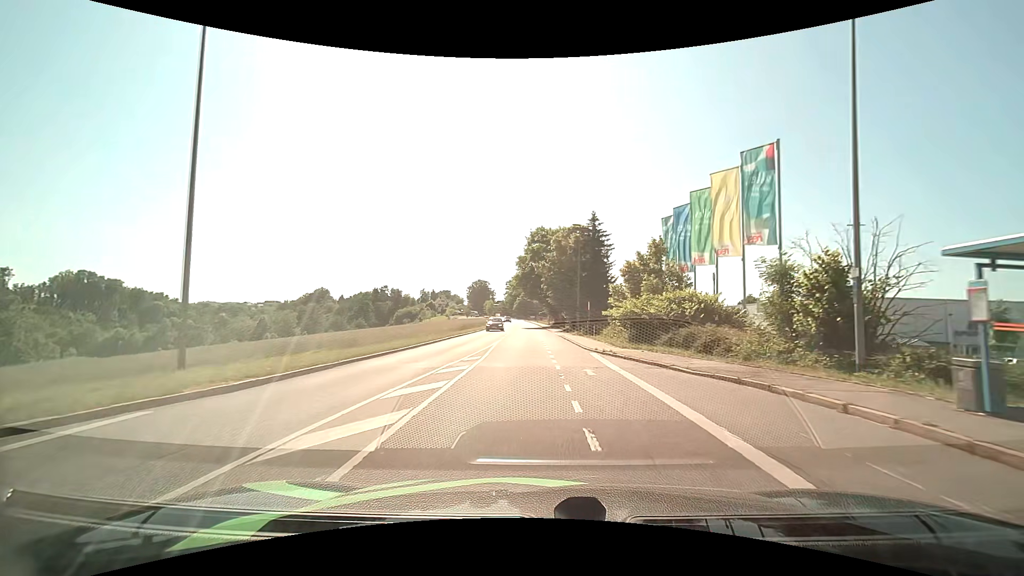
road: tertiary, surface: asphalt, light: Day
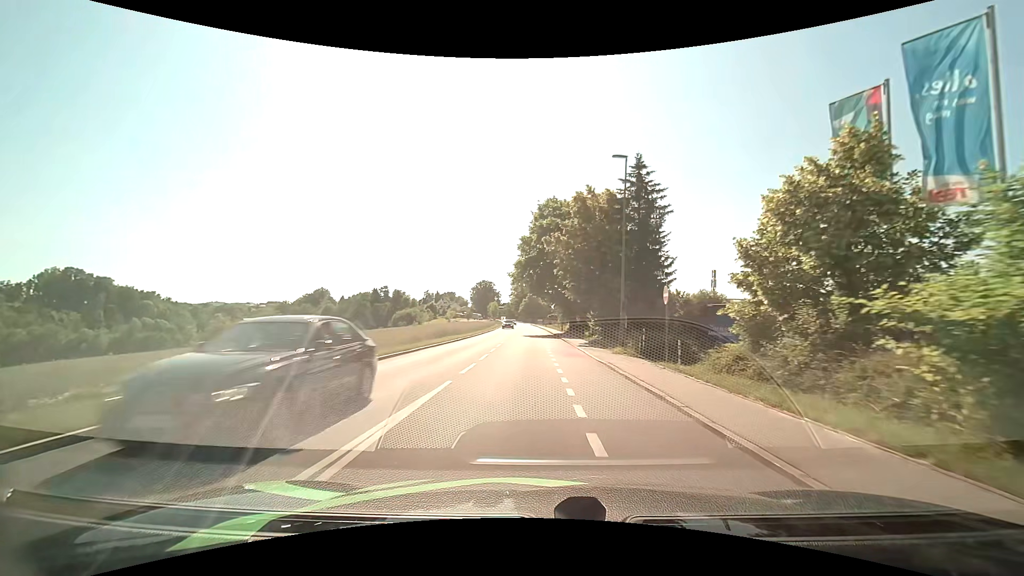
(-0.3, +20.2) m; -1°
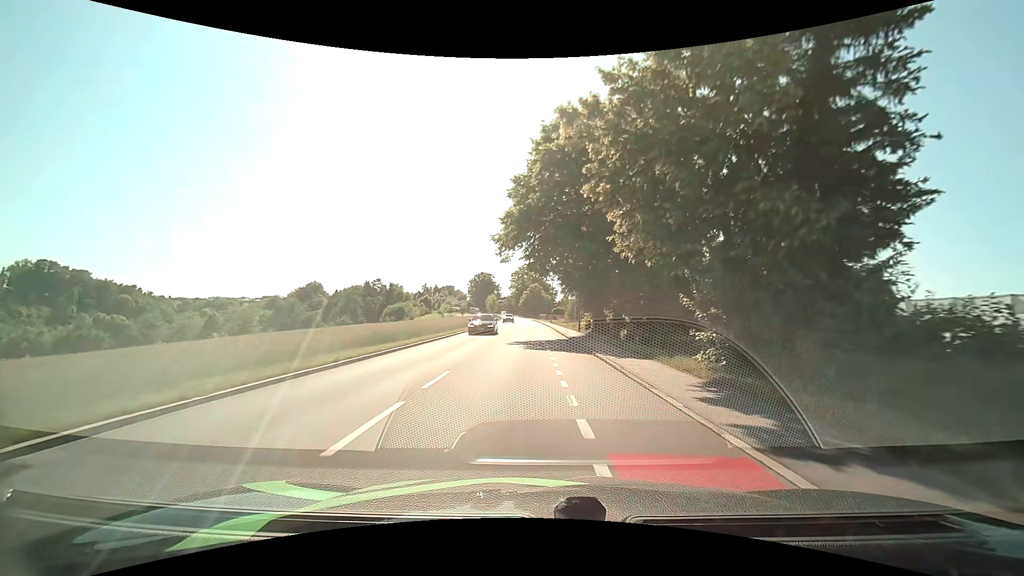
(-0.1, +21.7) m; -1°
